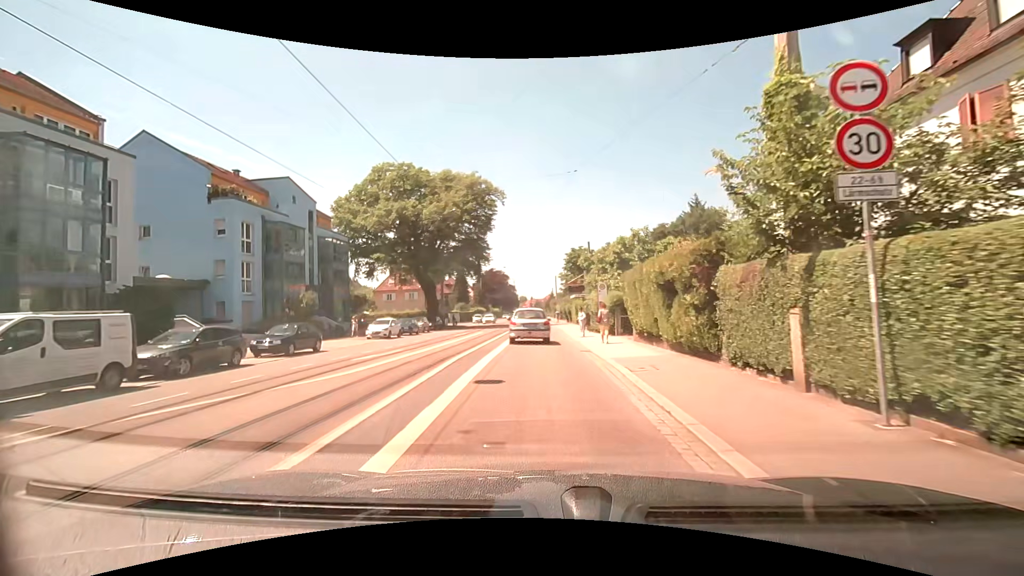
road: tertiary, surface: asphalt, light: Day
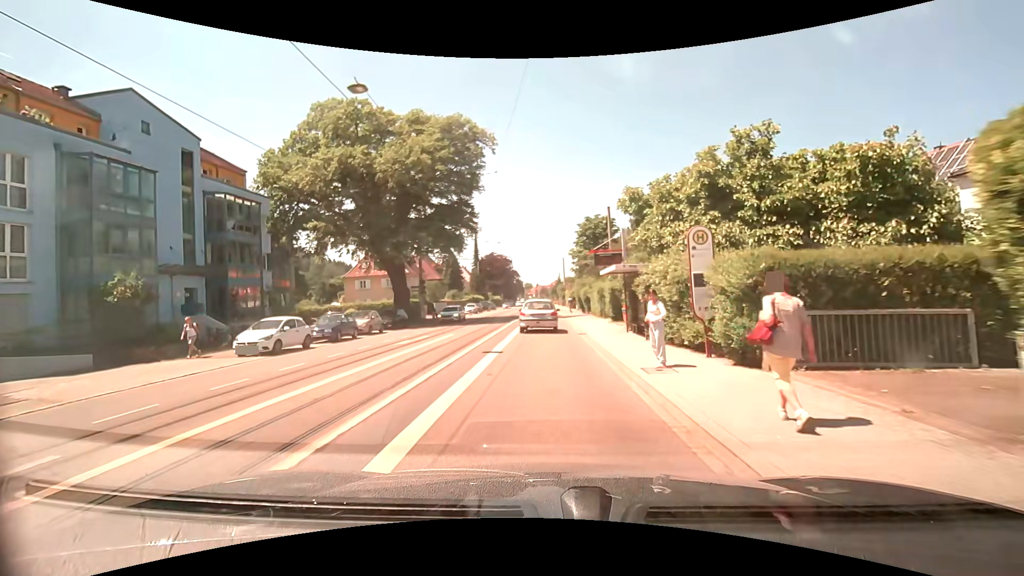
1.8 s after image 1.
(-0.2, +16.2) m; -1°
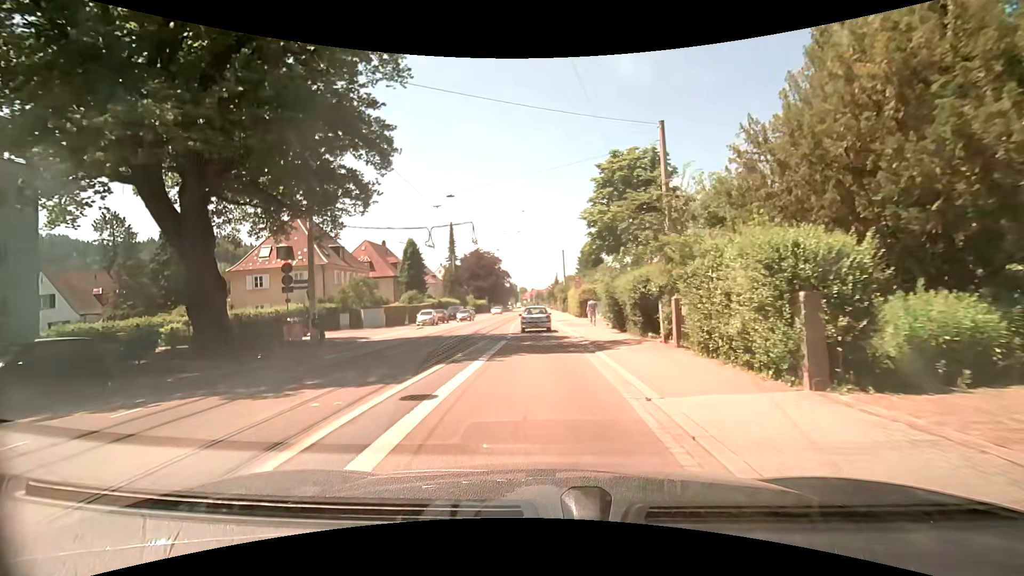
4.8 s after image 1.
(+0.2, +26.4) m; 0°
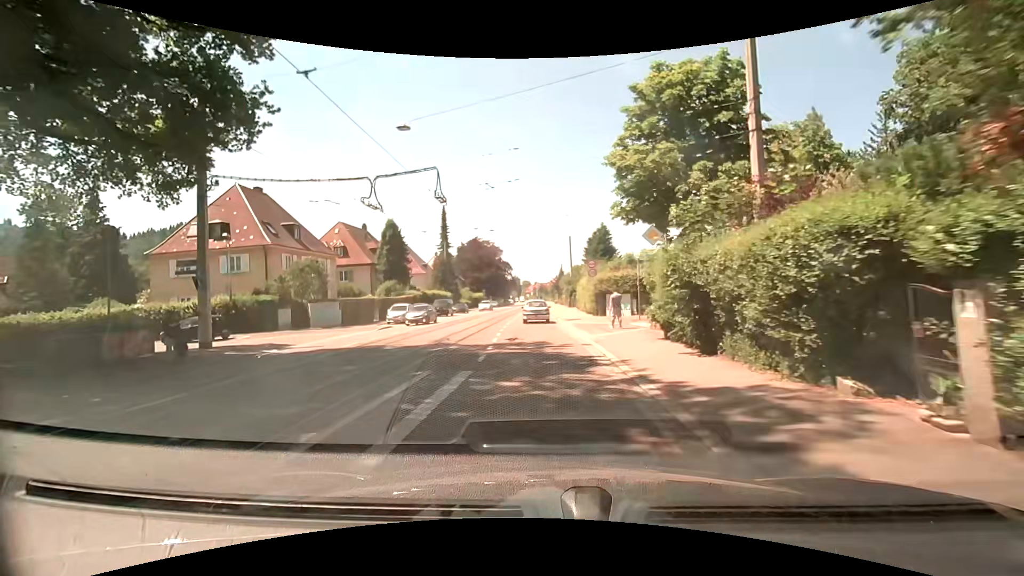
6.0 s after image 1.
(-0.1, +10.7) m; -1°
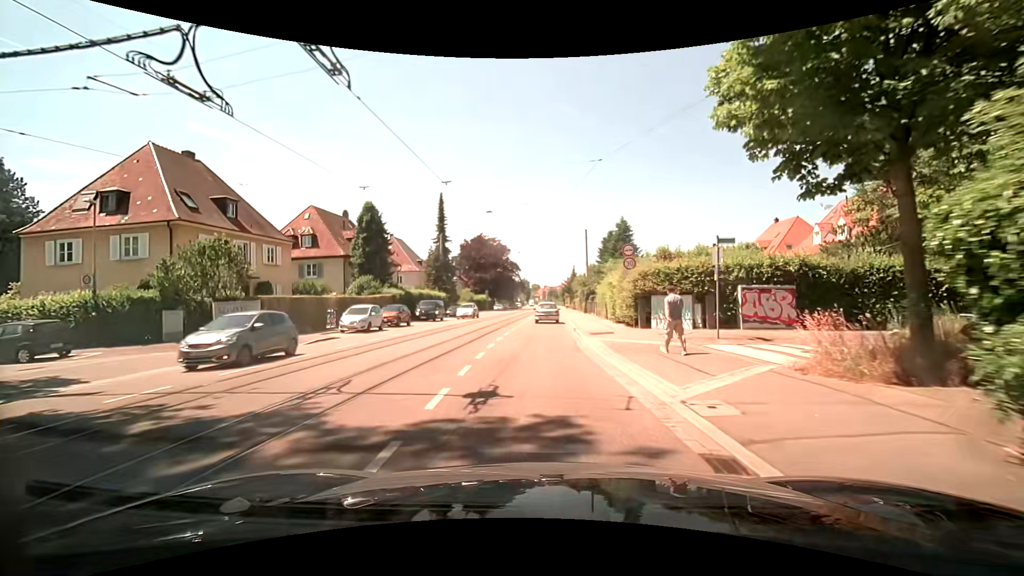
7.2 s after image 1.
(0.0, +11.1) m; -1°
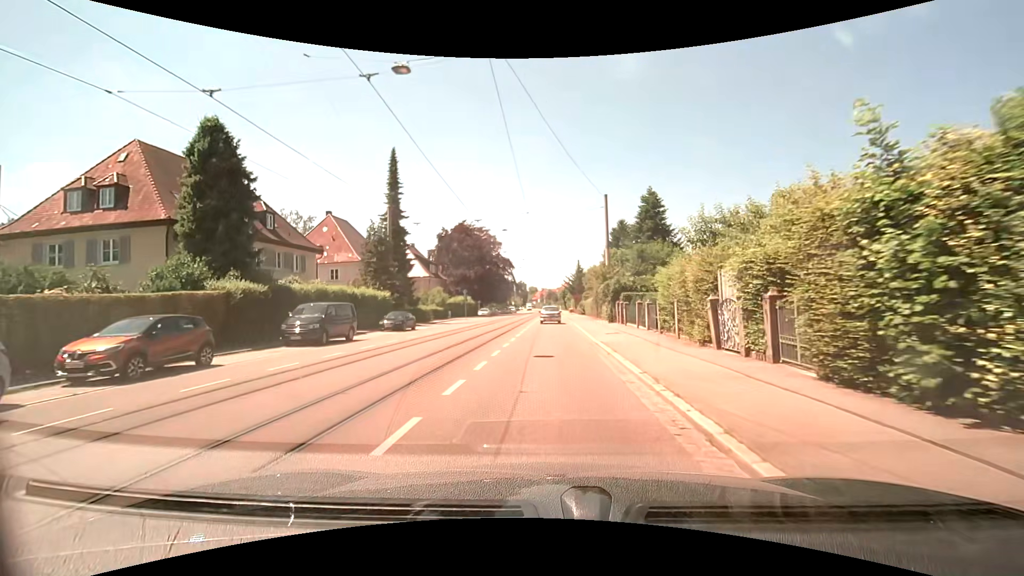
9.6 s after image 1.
(-0.1, +23.1) m; 0°
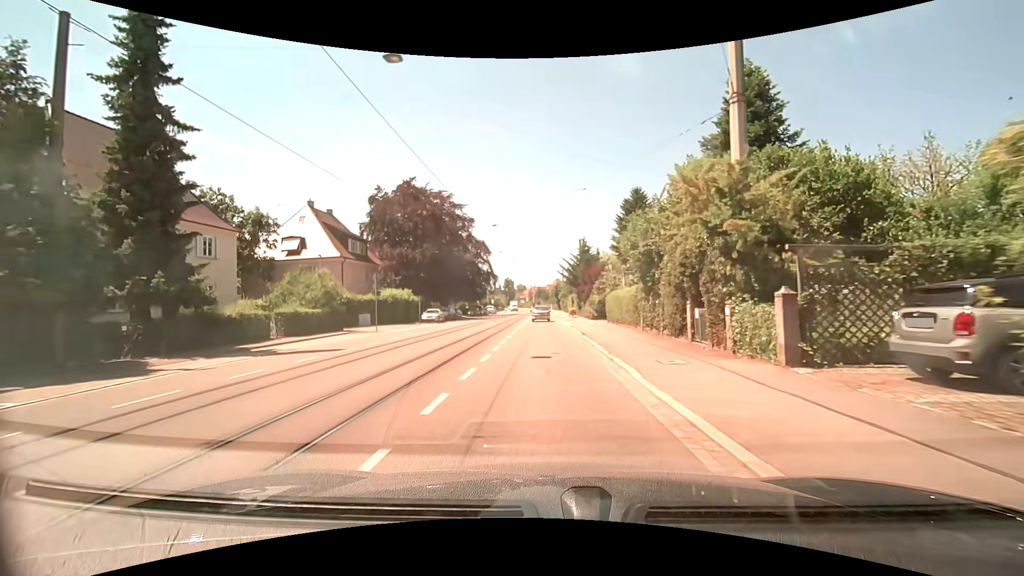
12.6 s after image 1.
(+0.4, +31.4) m; +1°
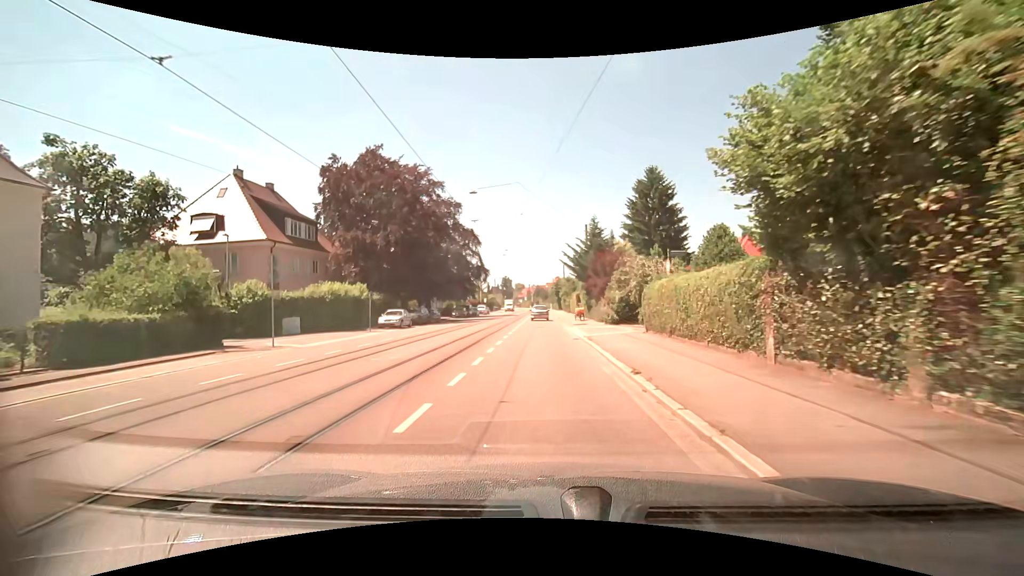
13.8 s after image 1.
(0.0, +12.8) m; 0°
(0, +10) (0, +20) (0, +30) (0, +40) (0, +50) (0, +60) (0, +70) (0, +80) (0, +90) (0, +100) m
